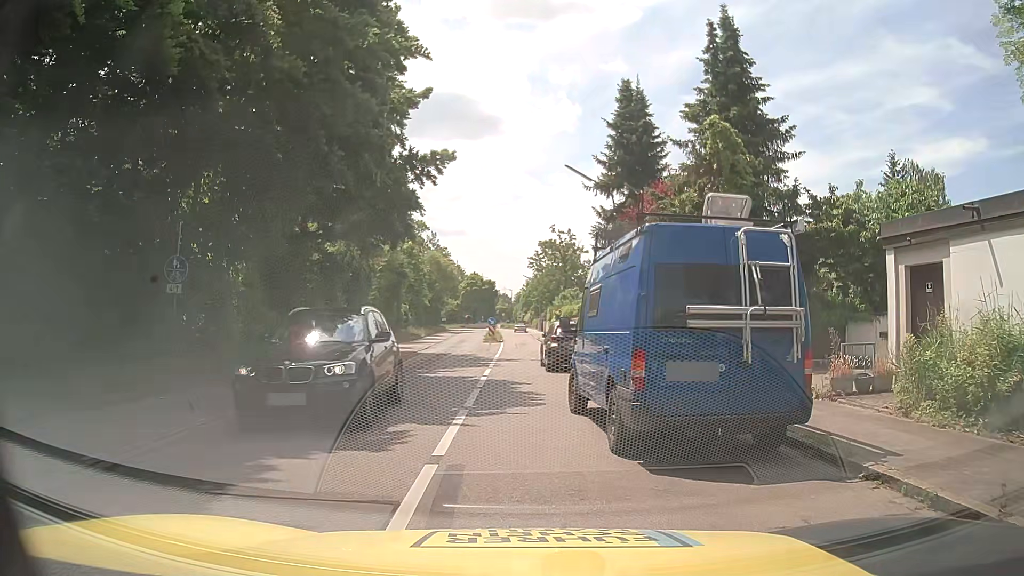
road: tertiary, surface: asphalt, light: Day
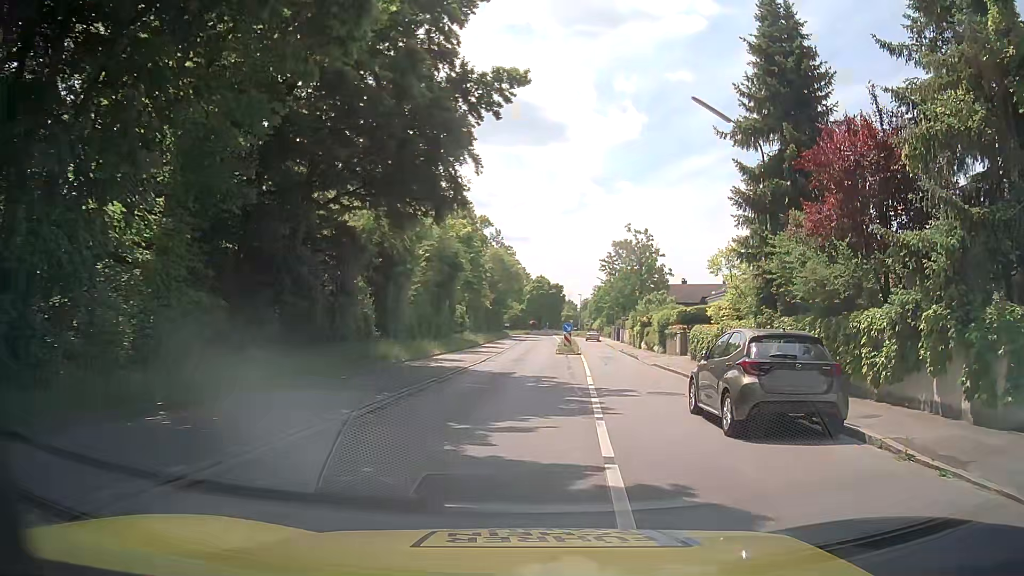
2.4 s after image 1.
(-1.2, +11.2) m; -7°
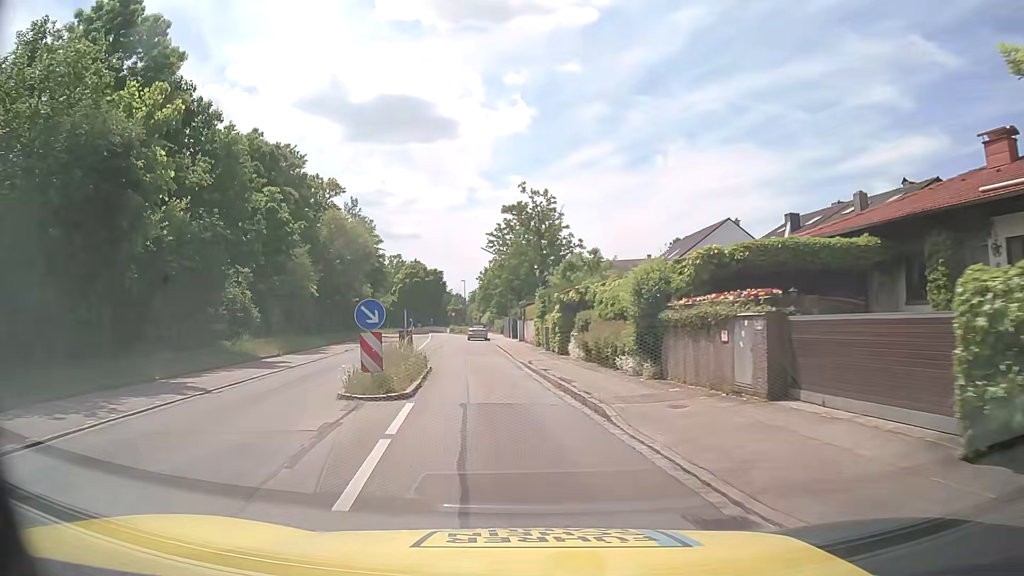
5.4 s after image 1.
(+3.8, +27.1) m; +11°
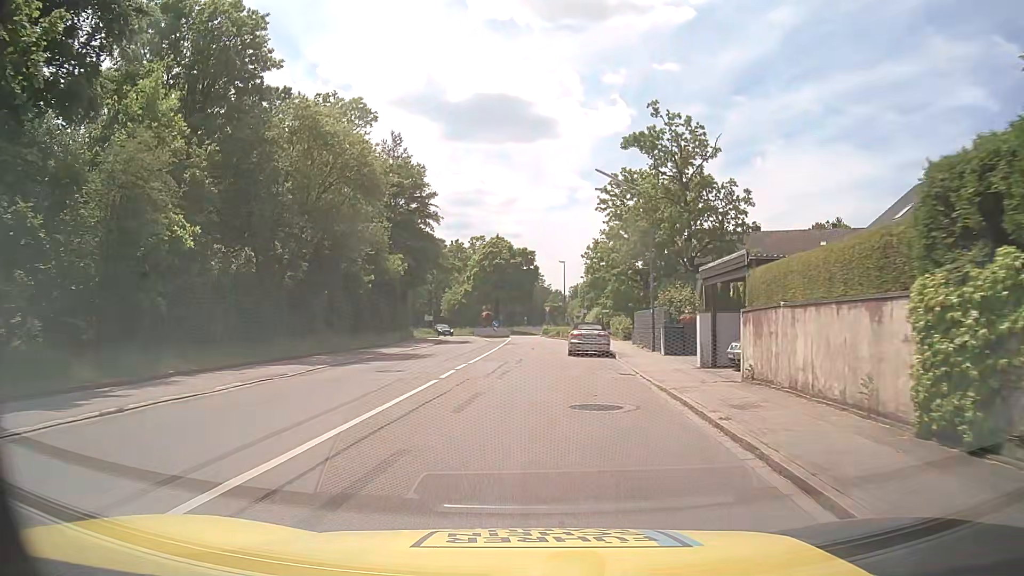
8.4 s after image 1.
(-2.5, +30.8) m; -9°
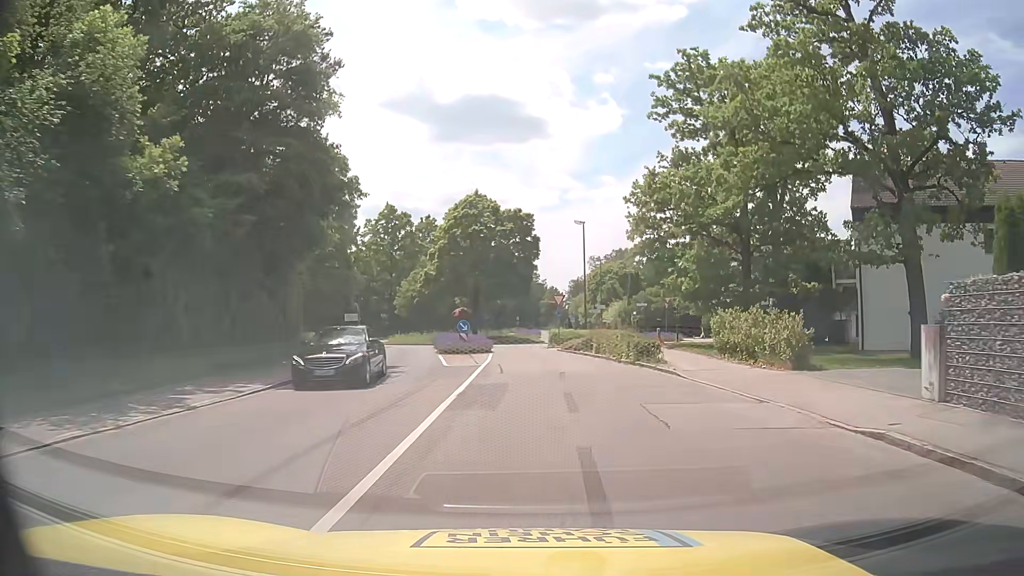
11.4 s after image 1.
(-0.3, +29.6) m; 0°
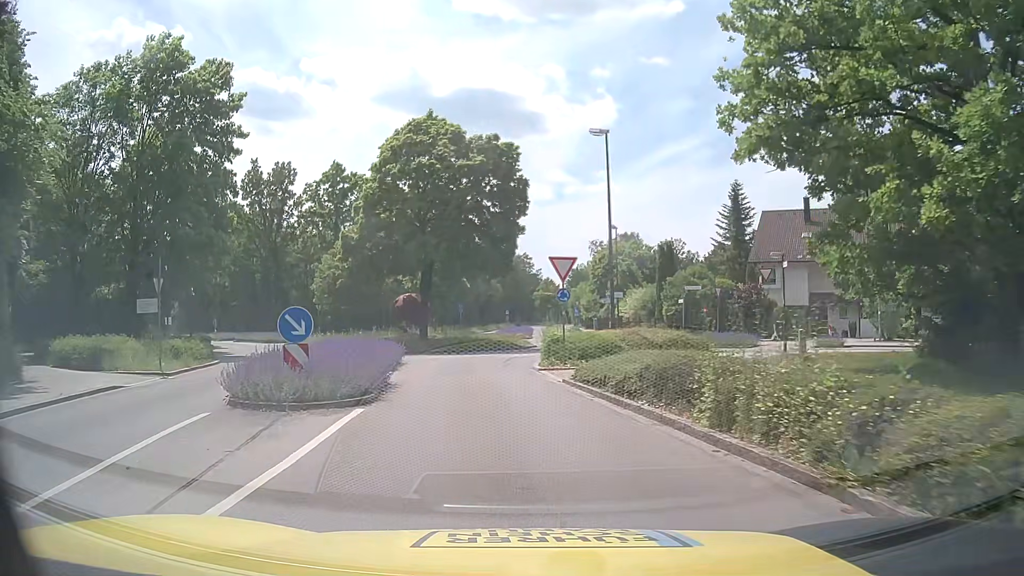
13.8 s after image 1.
(+0.9, +20.8) m; +1°
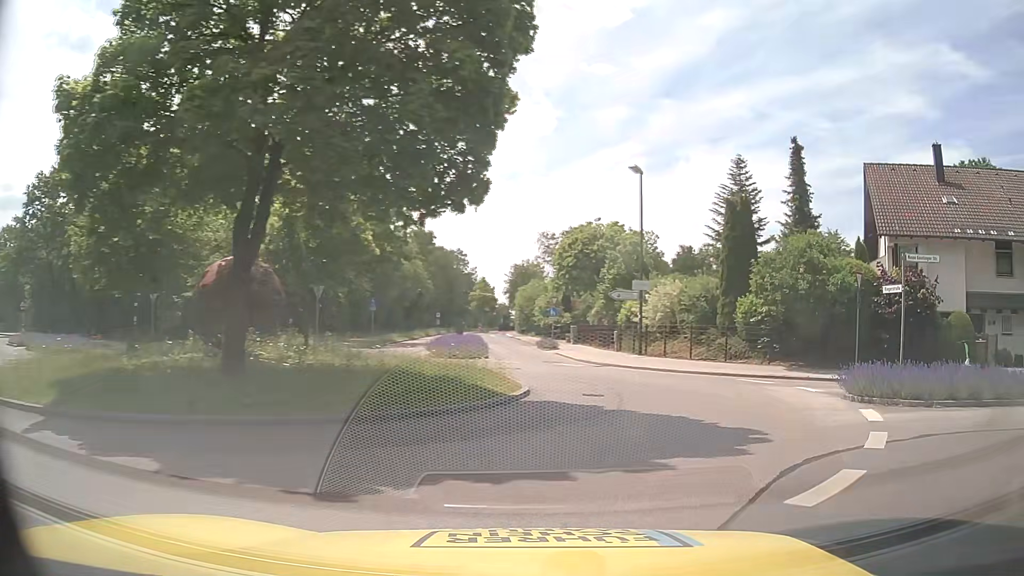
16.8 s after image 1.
(-1.6, +22.0) m; +4°
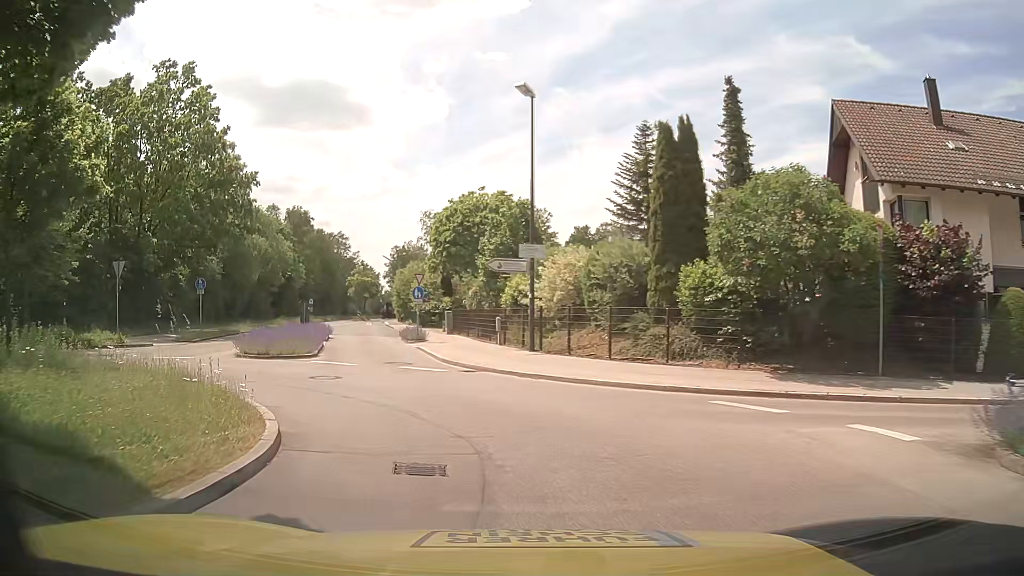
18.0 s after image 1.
(+1.4, +9.0) m; +12°
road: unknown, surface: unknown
(-1, +10) (-4, +19) (-7, +29) (-10, +39) (-12, +48) (-15, +58) (-18, +68) (-20, +77) (-22, +87) (-24, +97) m
